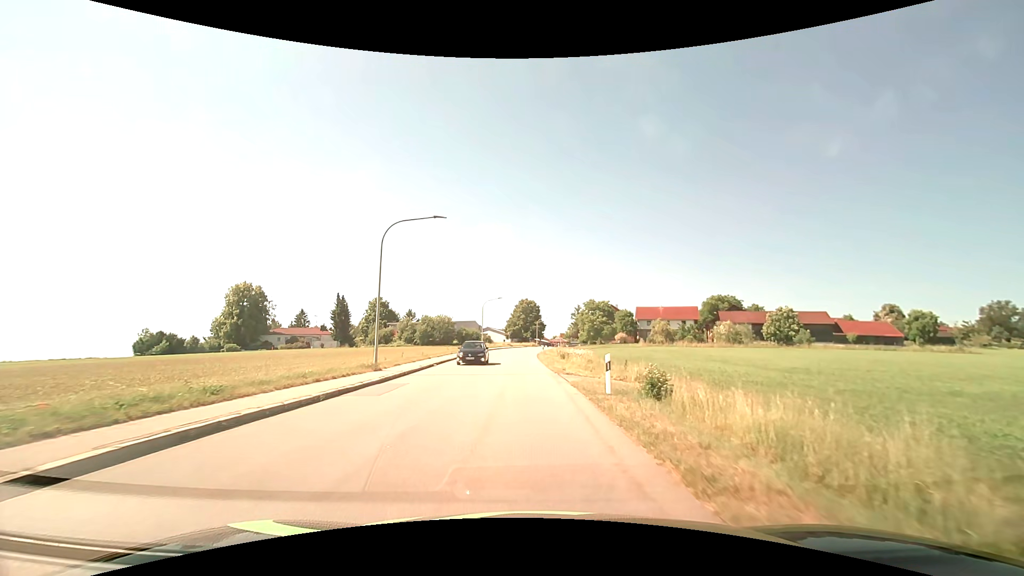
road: tertiary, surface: asphalt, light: Day
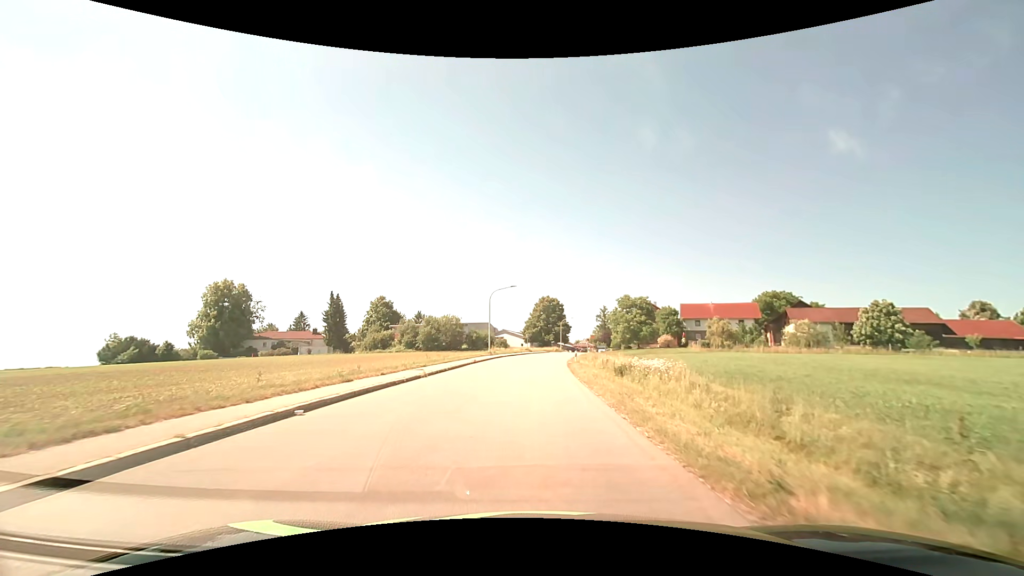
(-0.4, +19.2) m; -2°
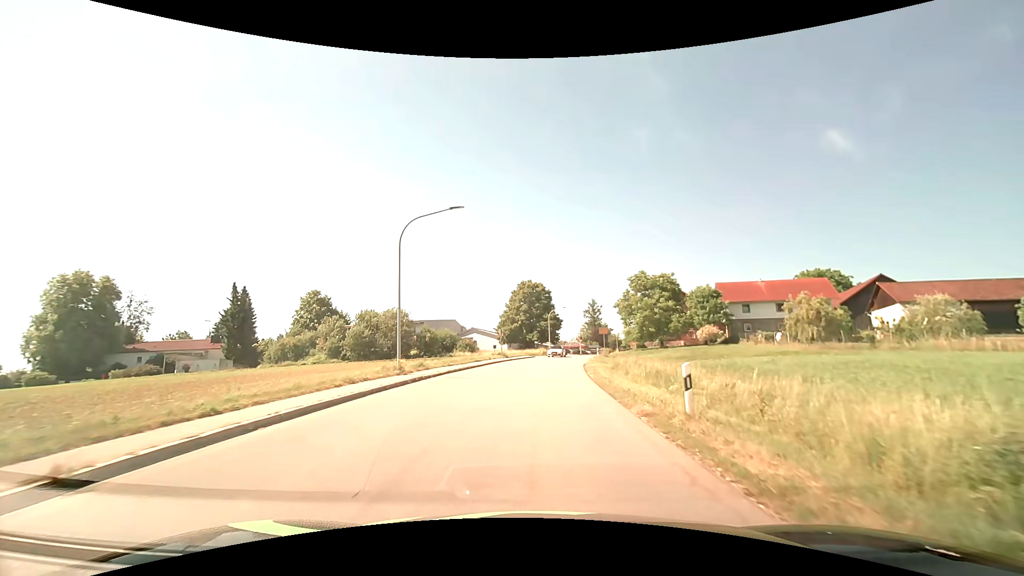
(+0.4, +30.8) m; +3°
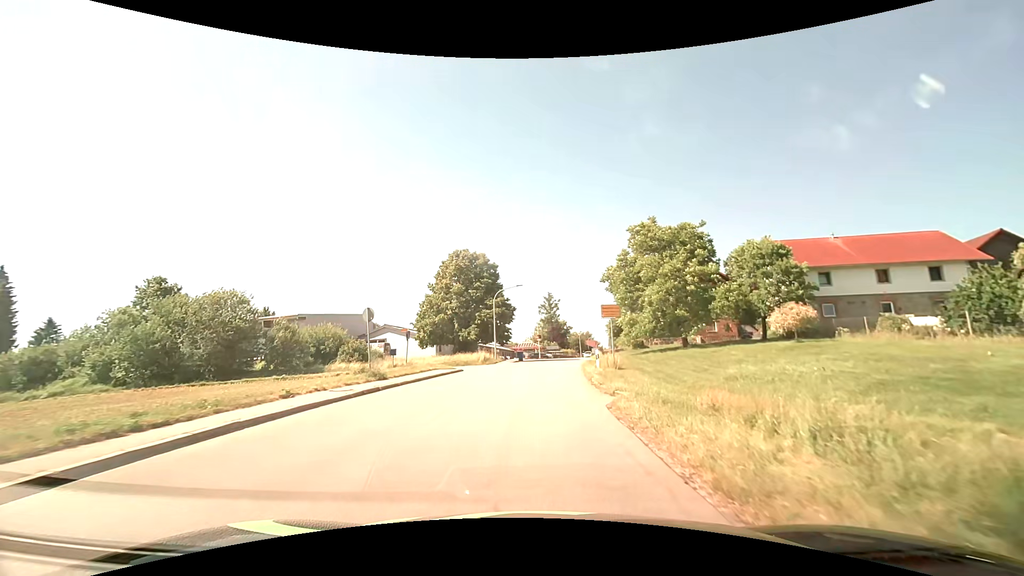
(+1.3, +30.2) m; +5°
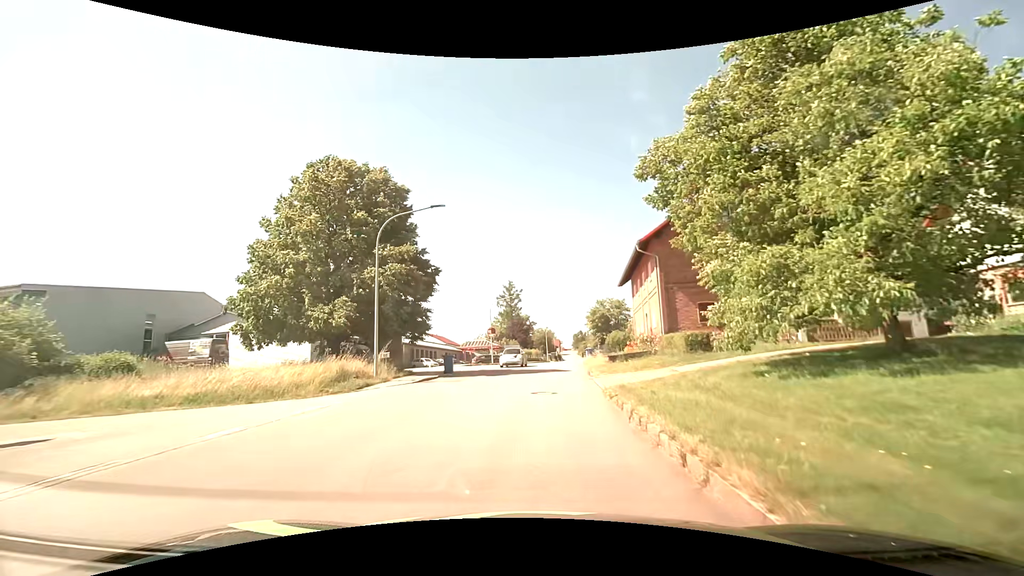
(+1.2, +27.4) m; +5°
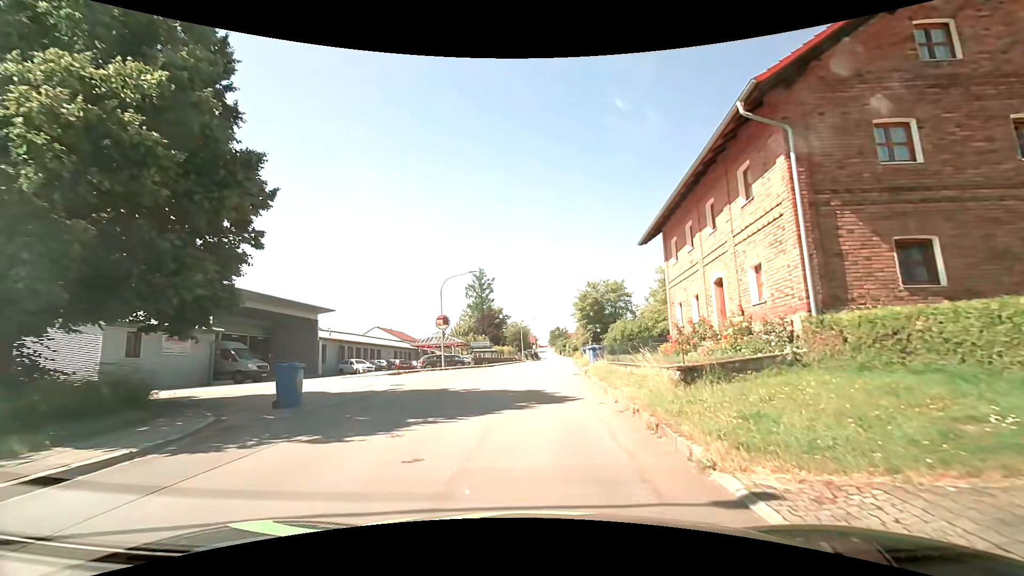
(+0.4, +16.5) m; +2°
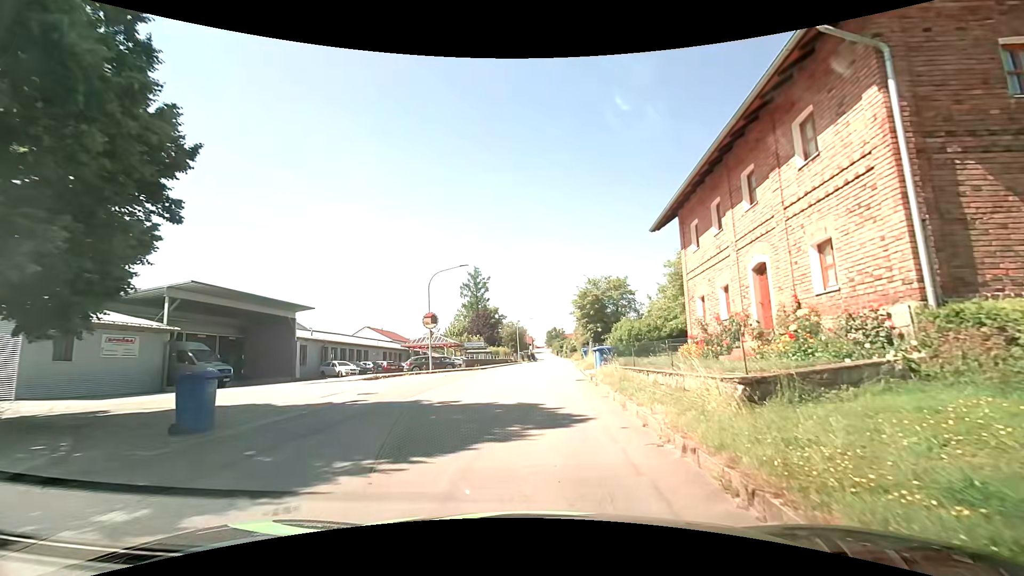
(0.0, +3.3) m; +1°
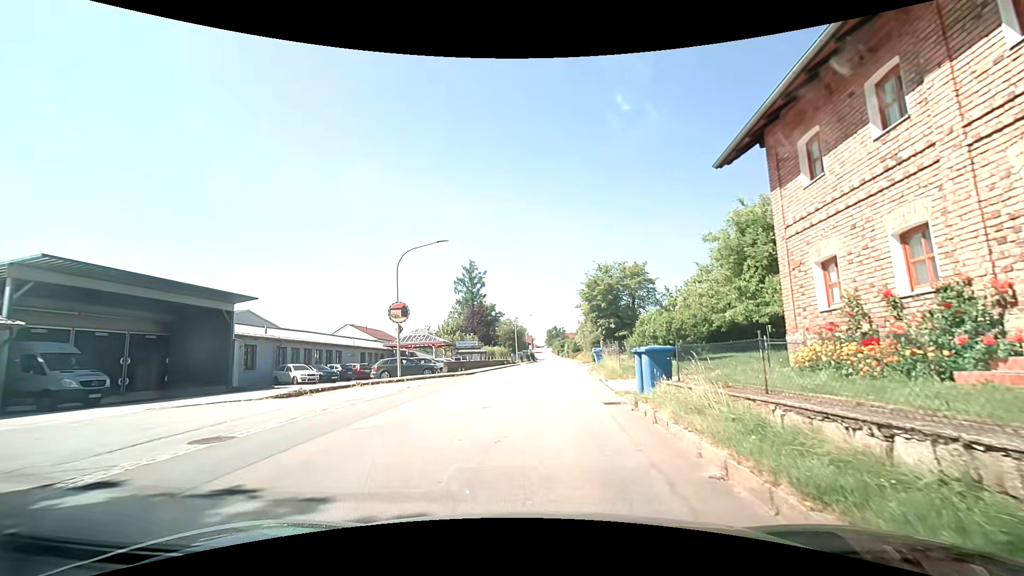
(0.0, +7.9) m; -1°
